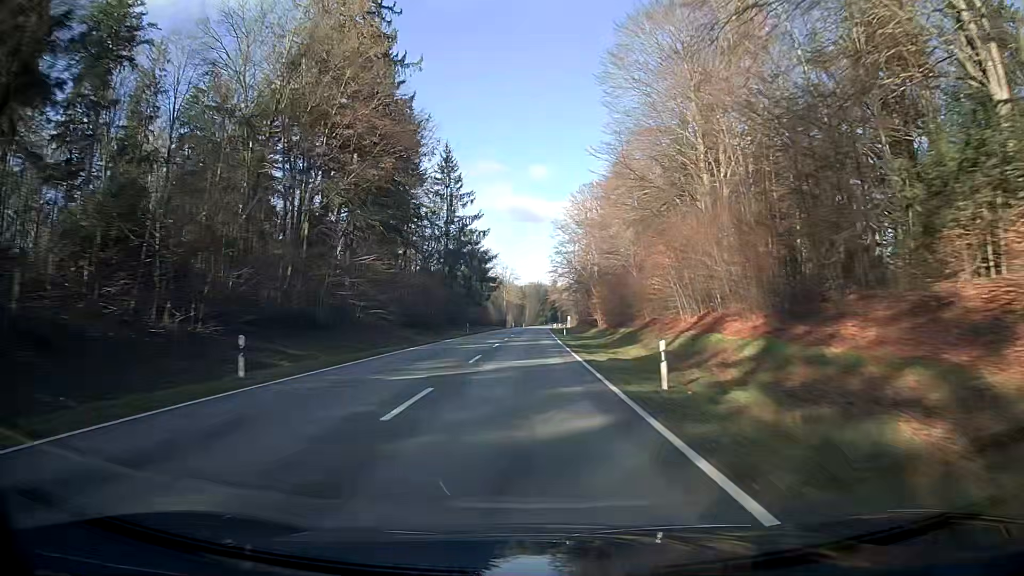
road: secondary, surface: asphalt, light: Day
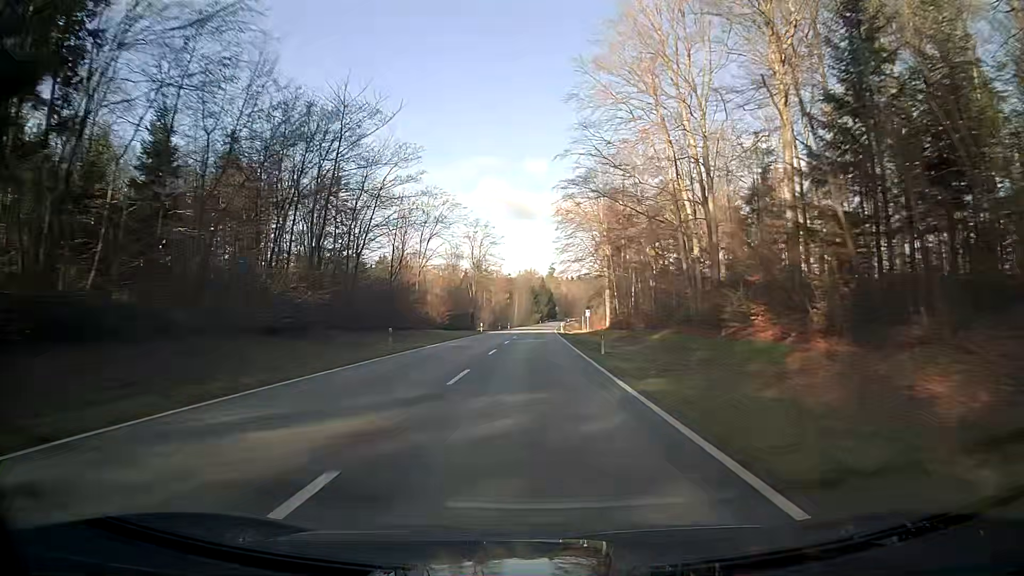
(+0.1, +79.2) m; 0°
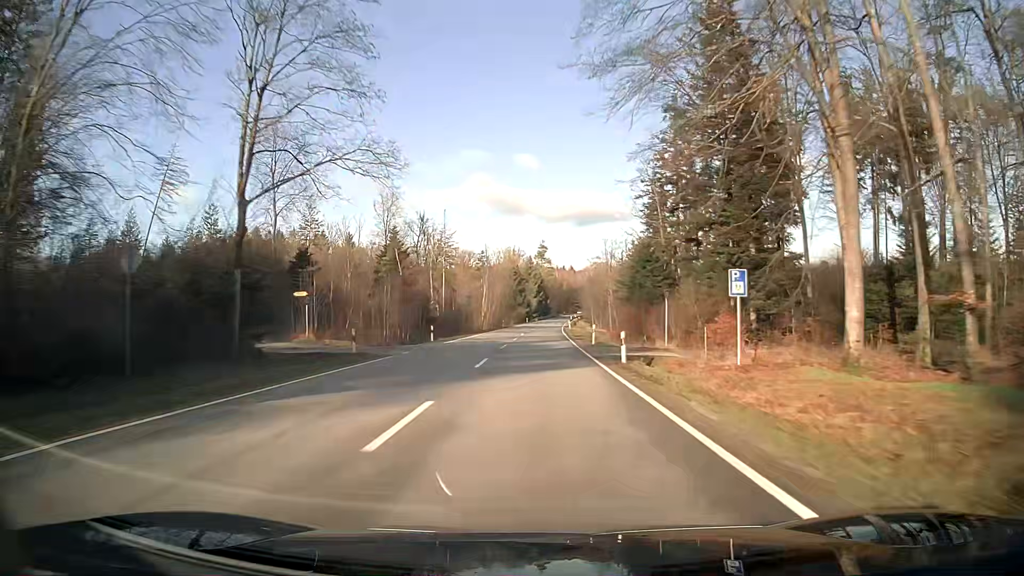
(+0.9, +79.3) m; +1°
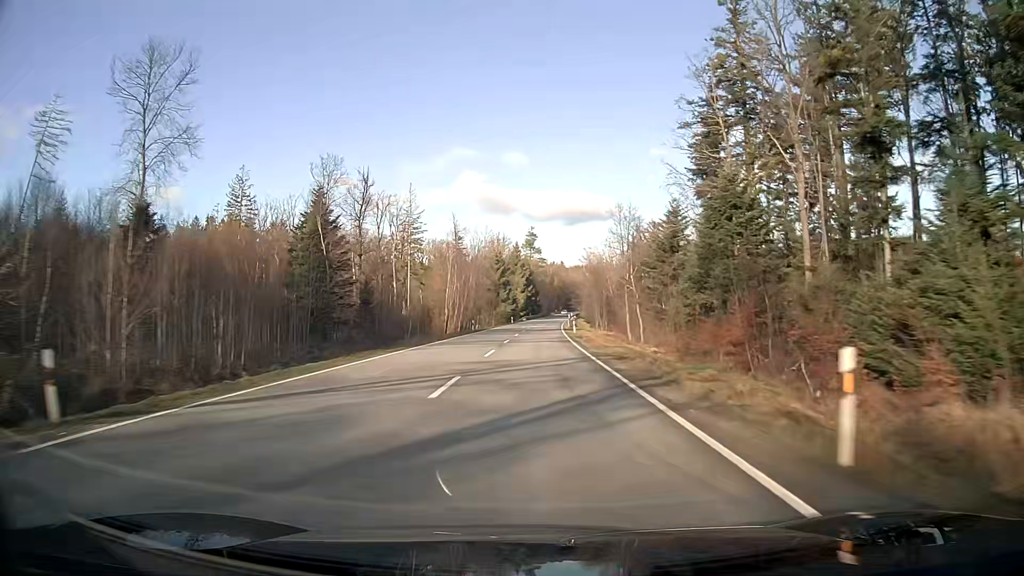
(+0.2, +31.7) m; +1°
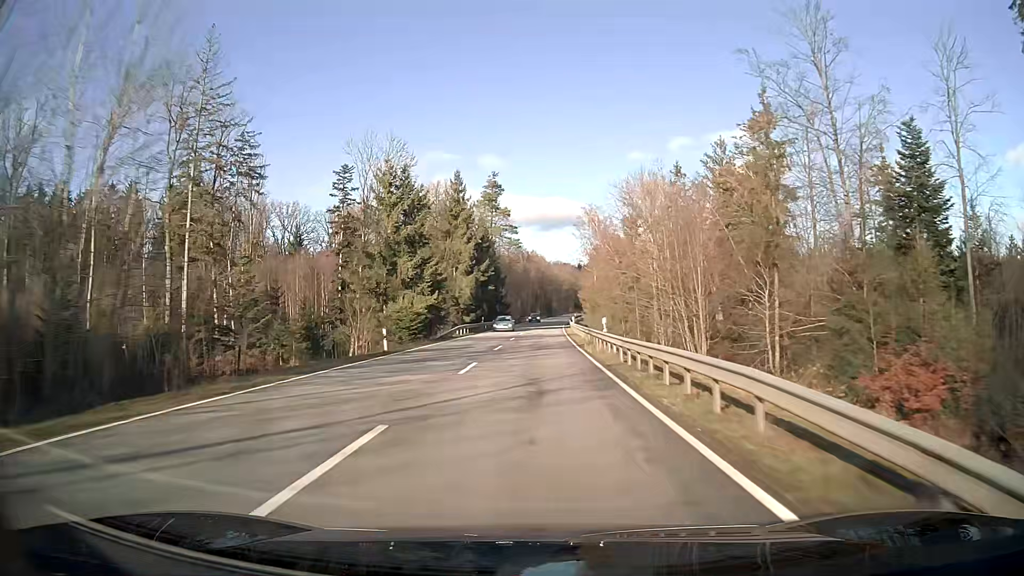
(+1.9, +79.1) m; +3°
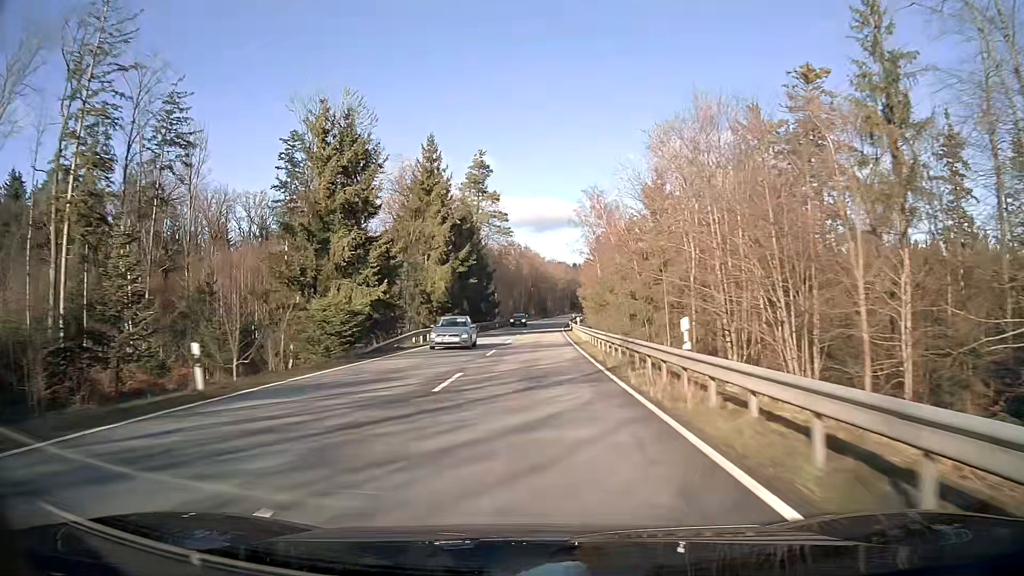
(+0.1, +15.8) m; +1°
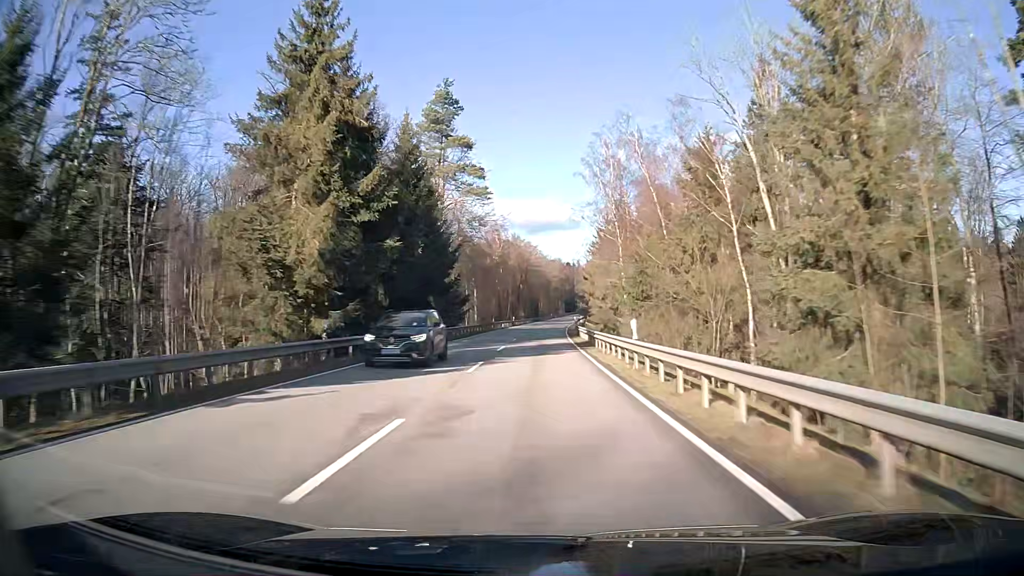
(+0.2, +31.5) m; +1°
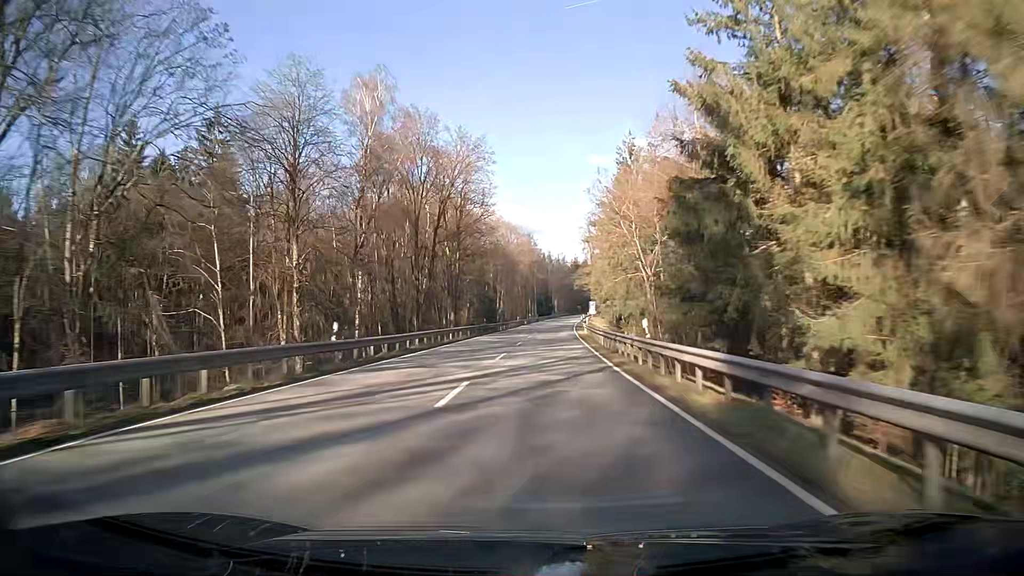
(+1.9, +78.8) m; +3°
(0, +10) (0, +20) (0, +30) (+1, +40) (+1, +50) (+2, +60) (+2, +70) (+3, +80) (+3, +90) (+4, +100) m
